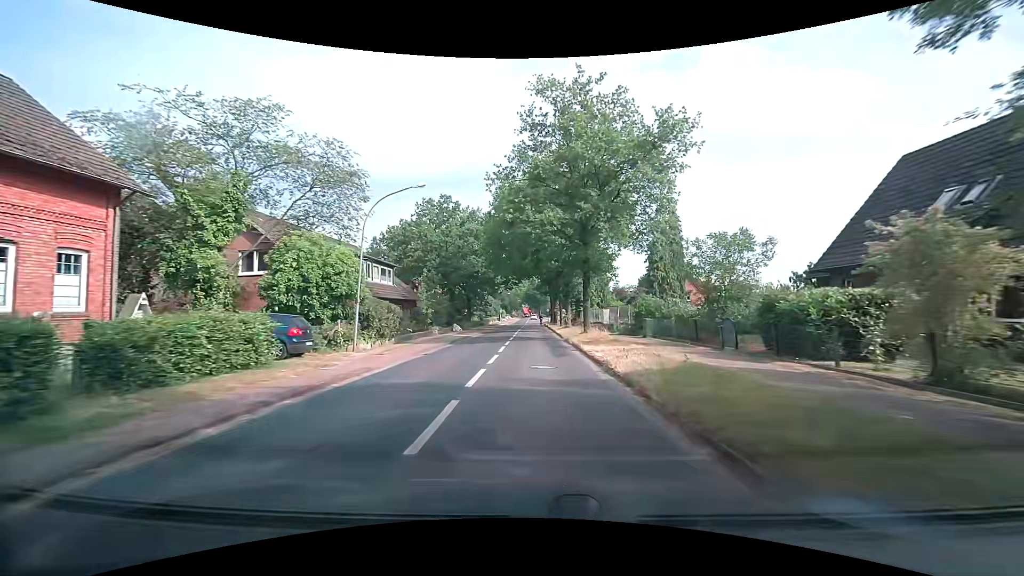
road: secondary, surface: asphalt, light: Day
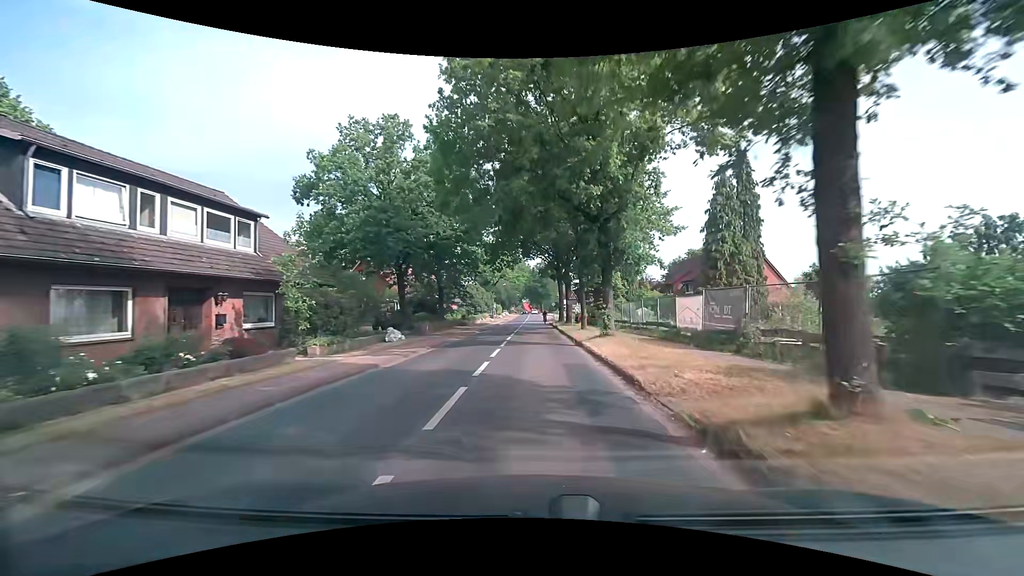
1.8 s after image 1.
(0.0, +21.7) m; 0°
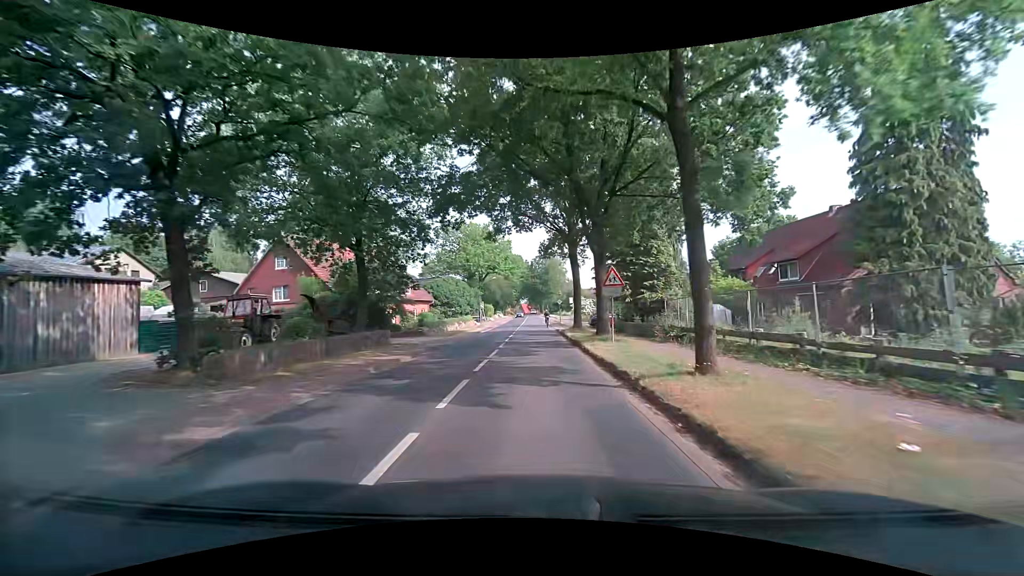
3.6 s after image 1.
(0.0, +21.2) m; 0°
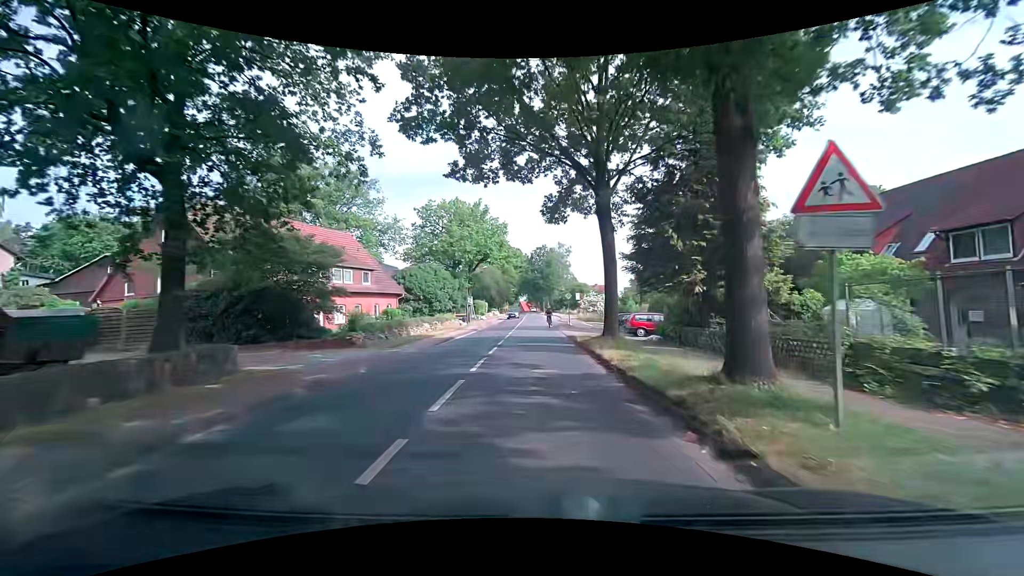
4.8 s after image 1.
(0.0, +13.7) m; 0°
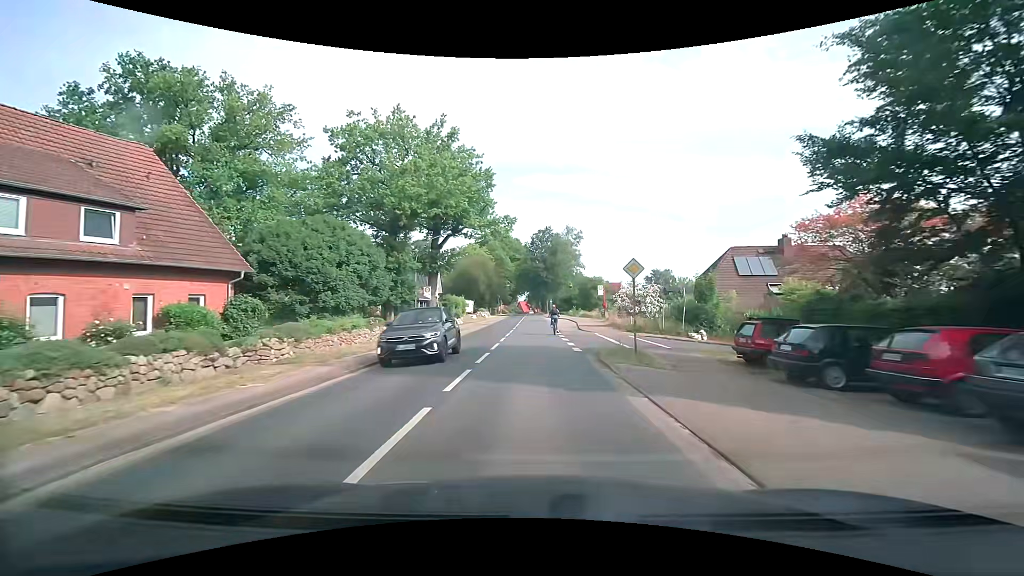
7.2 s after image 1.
(-0.1, +25.6) m; 0°
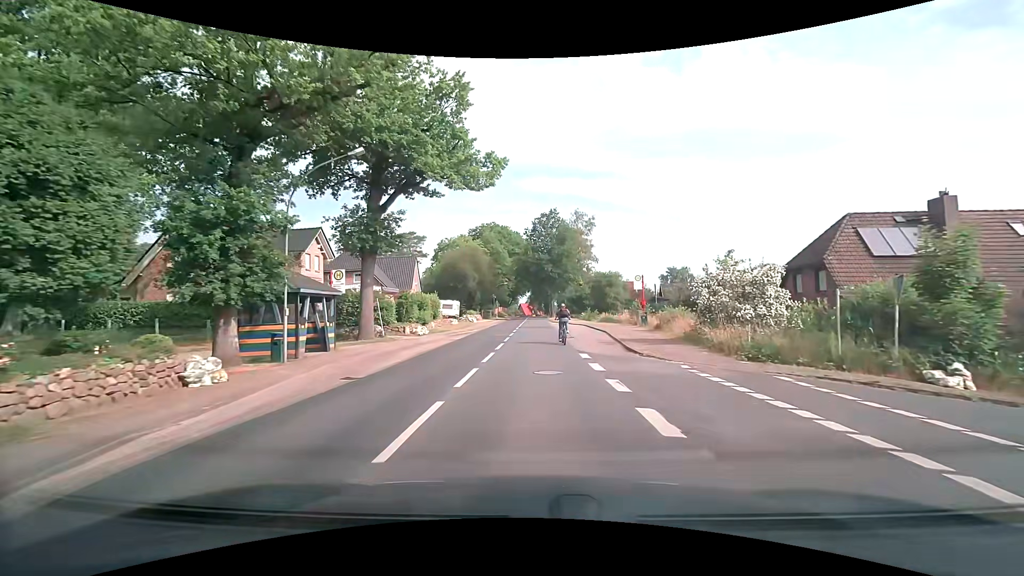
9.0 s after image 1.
(+0.1, +17.3) m; +1°
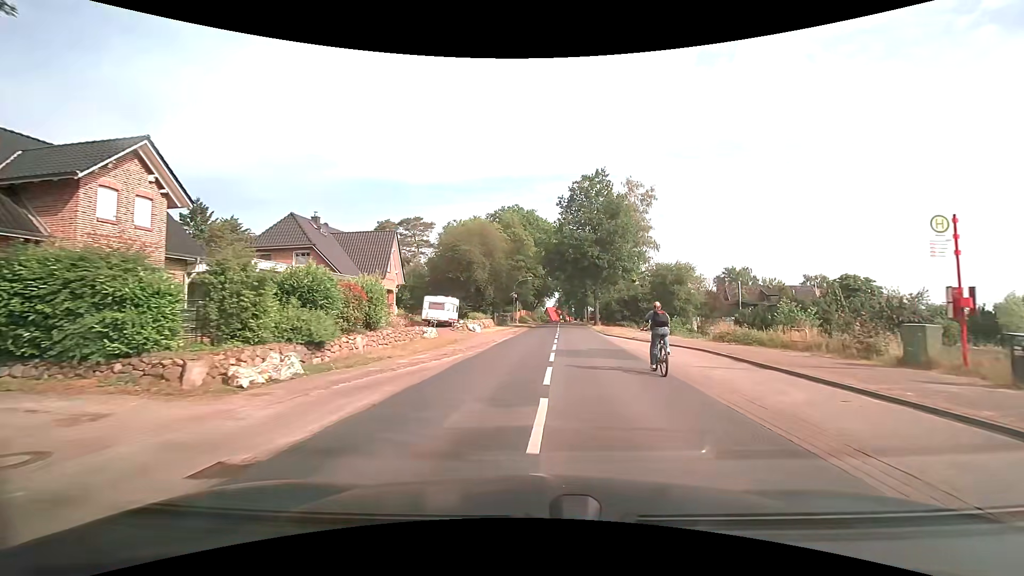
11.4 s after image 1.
(-1.1, +22.3) m; -3°
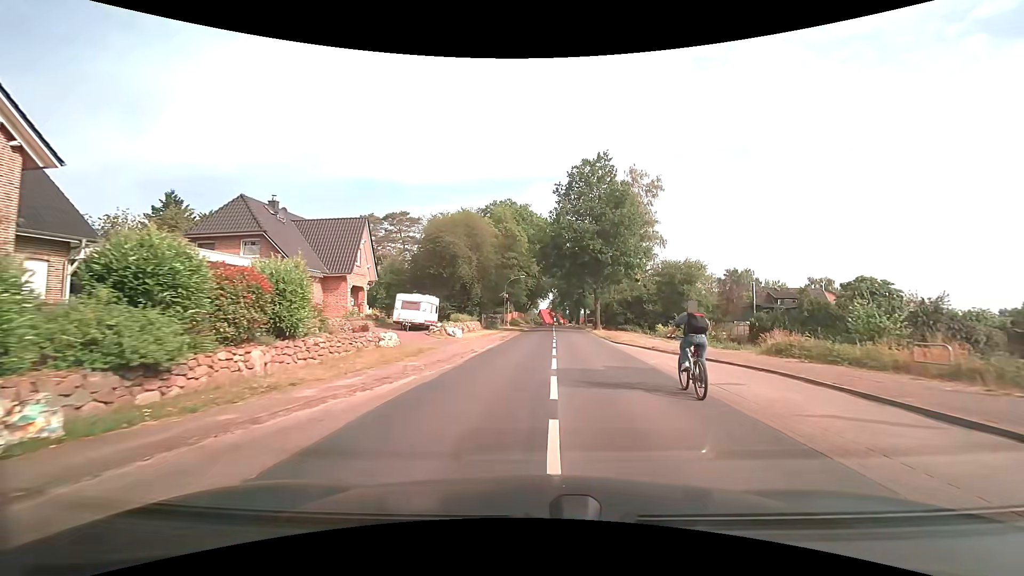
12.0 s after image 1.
(0.0, +6.1) m; +1°
(0, +10) (0, +20) (0, +30) (+1, +40) (+2, +50) (+2, +60) (+3, +70) (+4, +80) (+5, +90) (+5, +100) m
